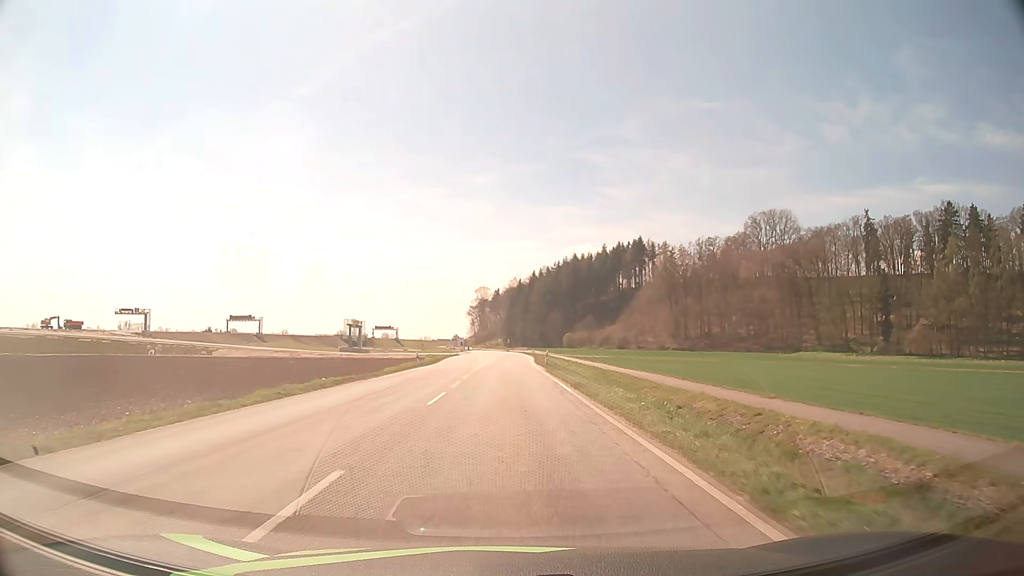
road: tertiary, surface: asphalt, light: Day
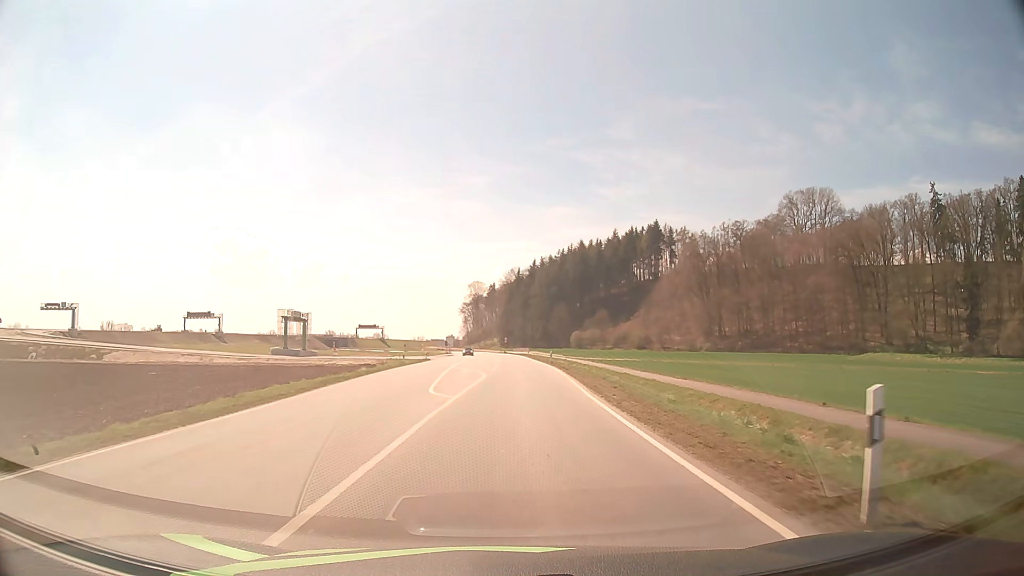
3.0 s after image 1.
(-0.2, +43.0) m; 0°
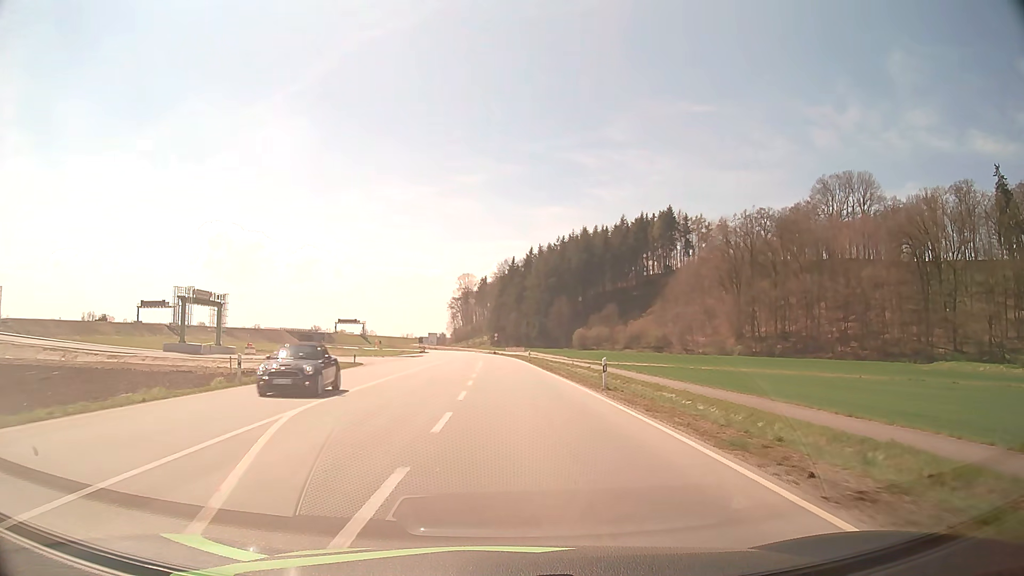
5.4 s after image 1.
(+0.2, +33.9) m; +1°
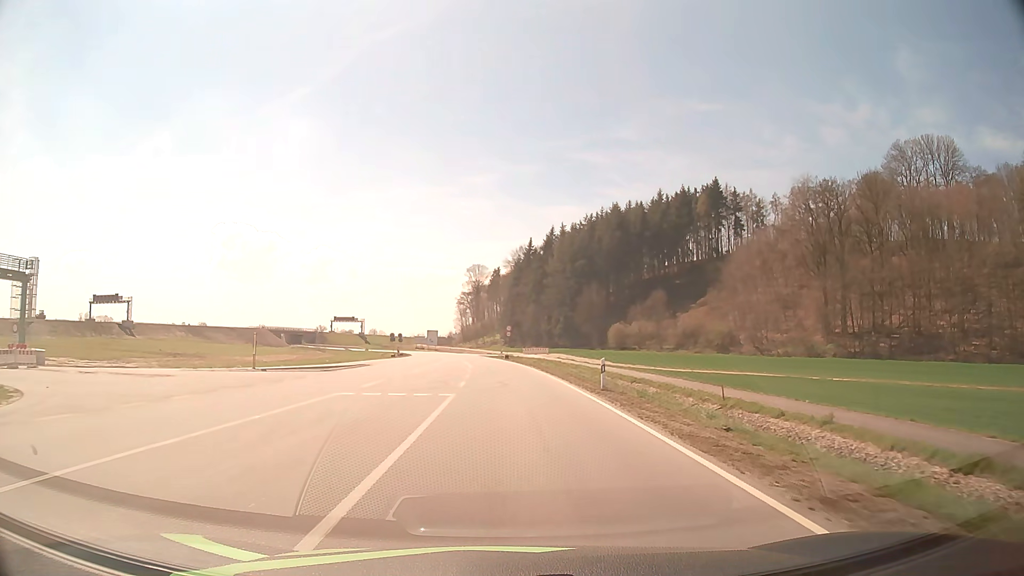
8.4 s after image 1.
(-0.3, +42.0) m; -1°
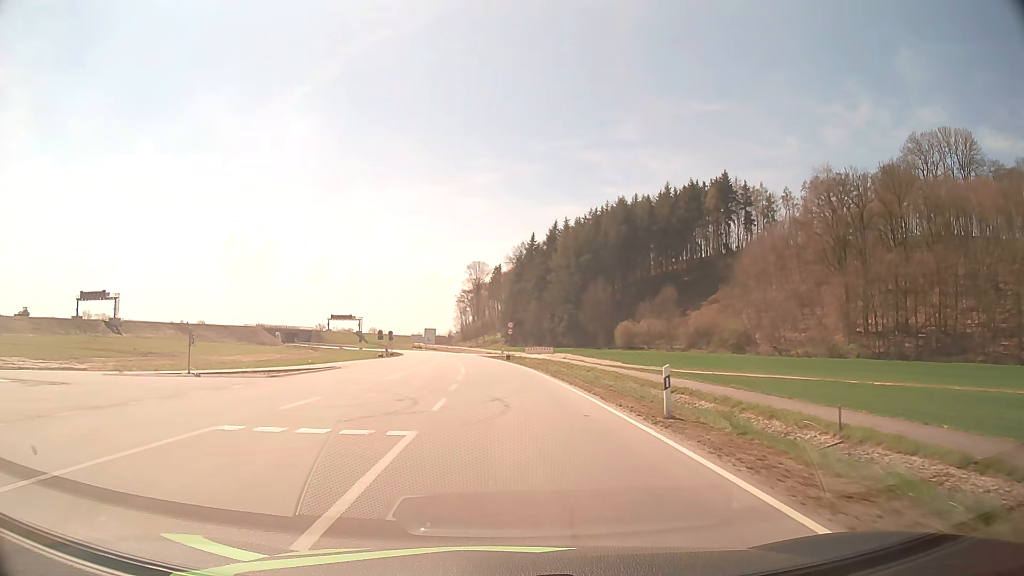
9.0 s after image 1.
(0.0, +8.4) m; 0°
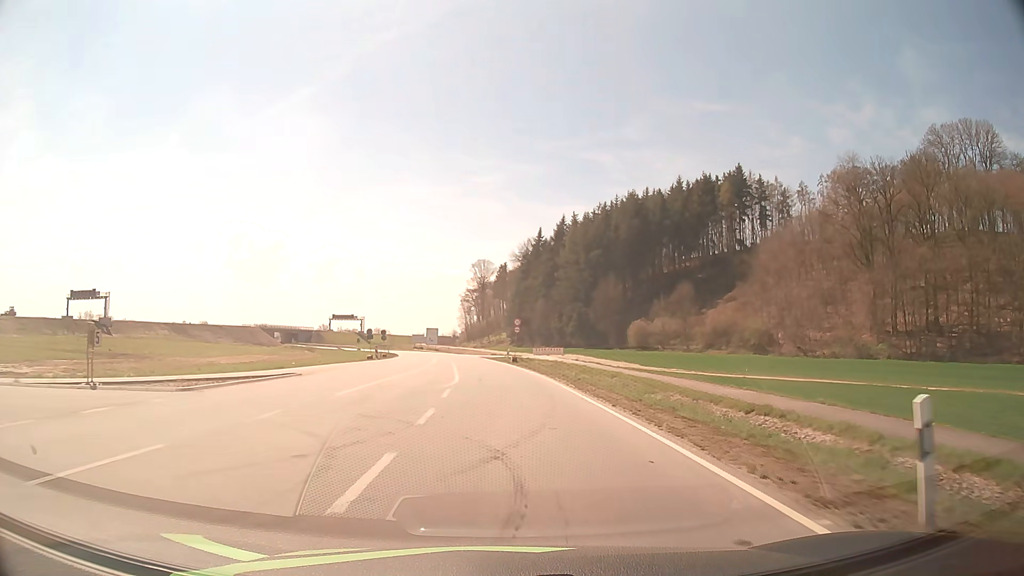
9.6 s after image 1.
(0.0, +8.4) m; 0°
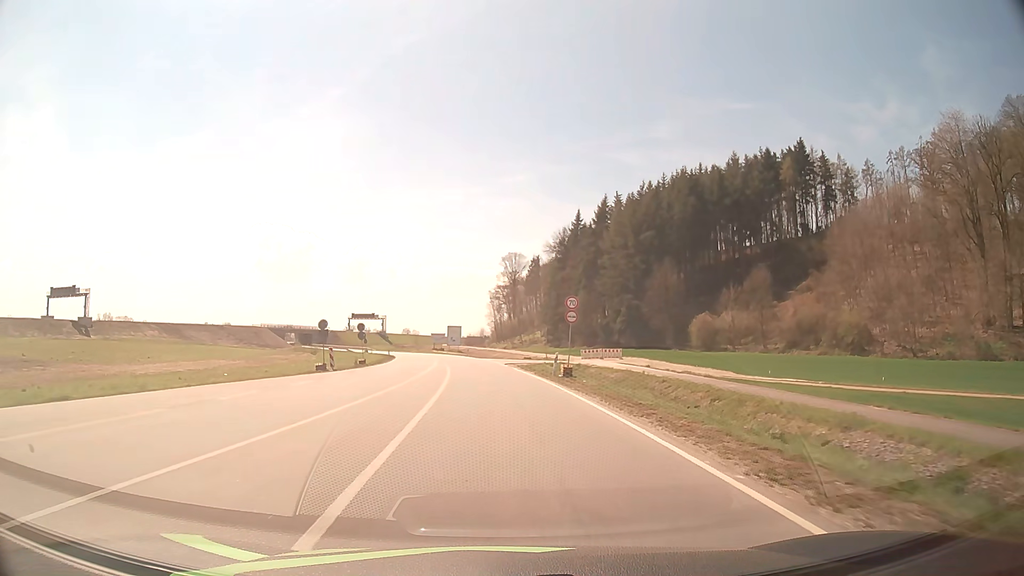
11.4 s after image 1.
(-0.5, +25.0) m; -3°
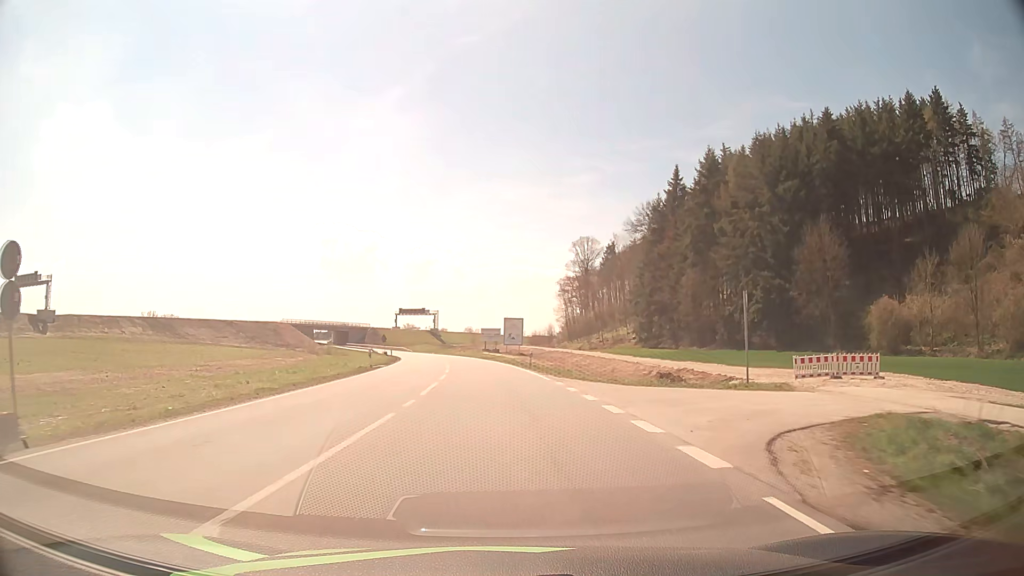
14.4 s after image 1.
(-2.1, +40.6) m; -6°
(0, +10) (0, +20) (-1, +30) (-1, +40) (-2, +50) (-4, +60) (-5, +70) (-7, +80) (-9, +89) (-11, +99) m
